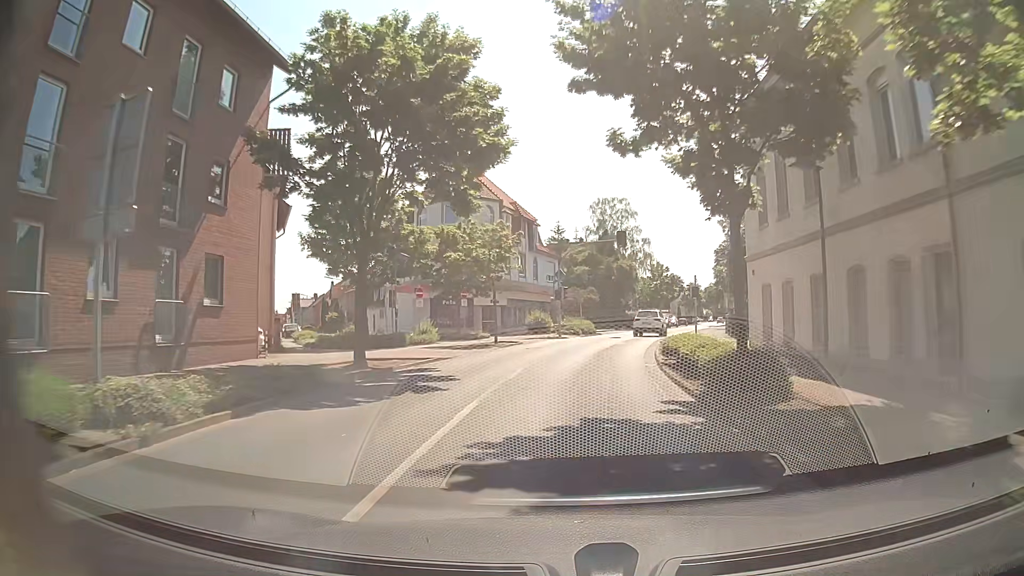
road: secondary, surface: asphalt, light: Day
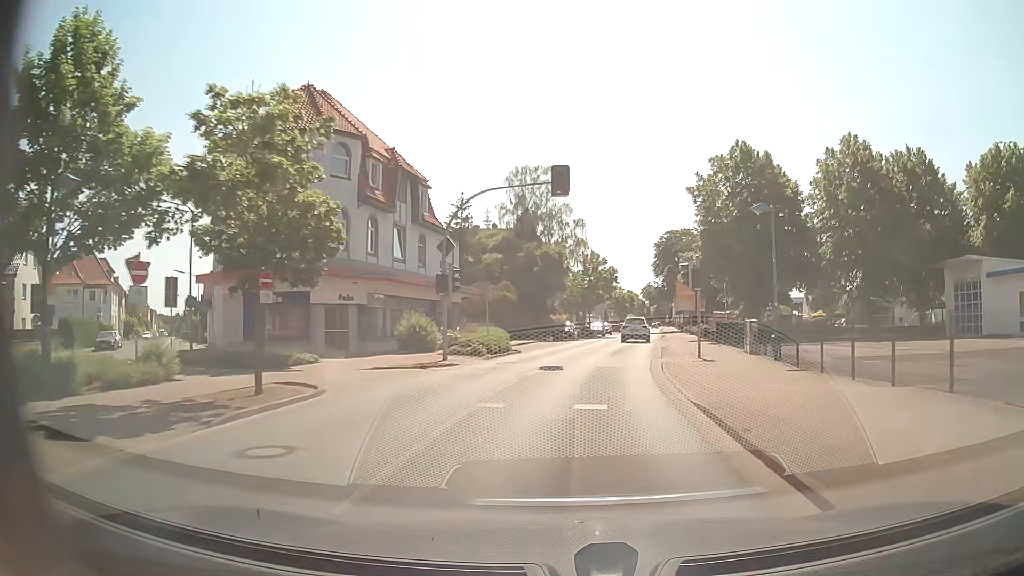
(+1.0, +20.2) m; +7°
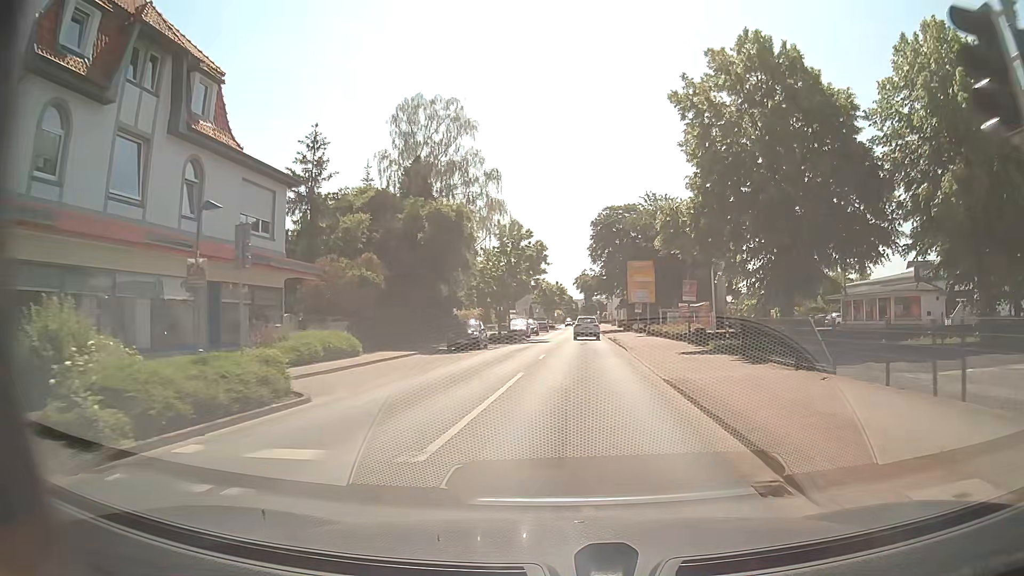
(+1.5, +20.2) m; +7°
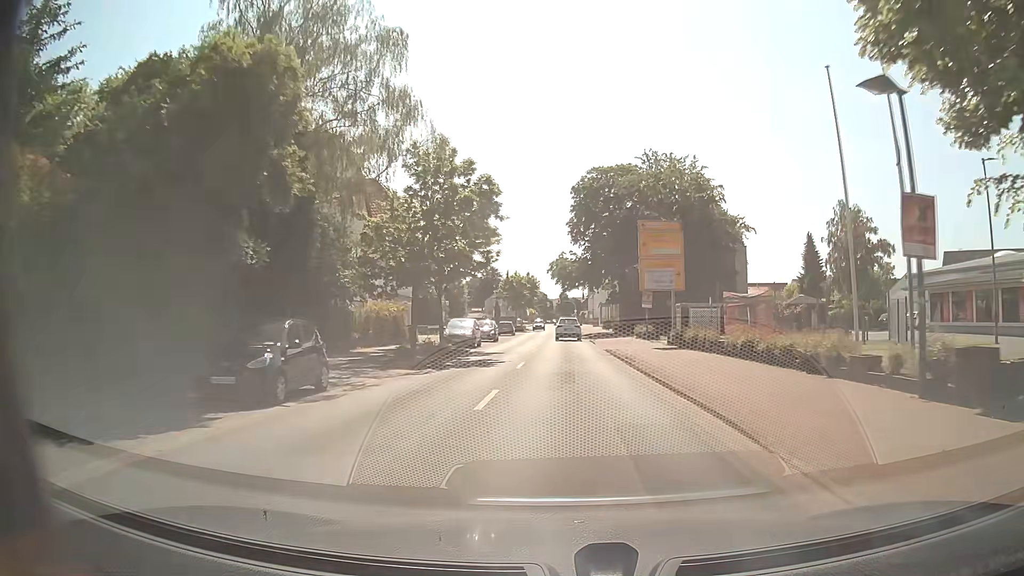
(+0.6, +22.1) m; +2°
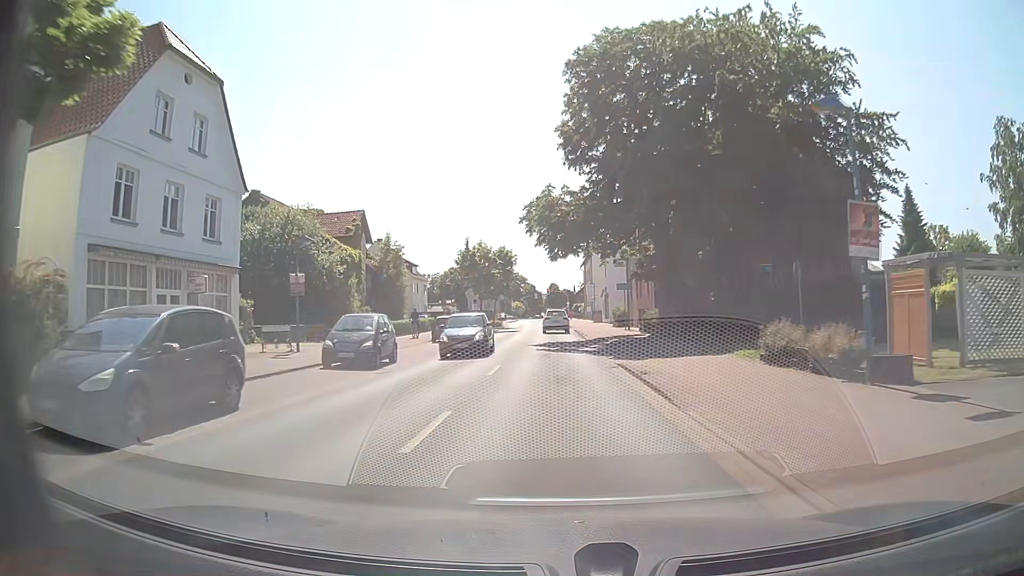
(+0.5, +30.5) m; +1°
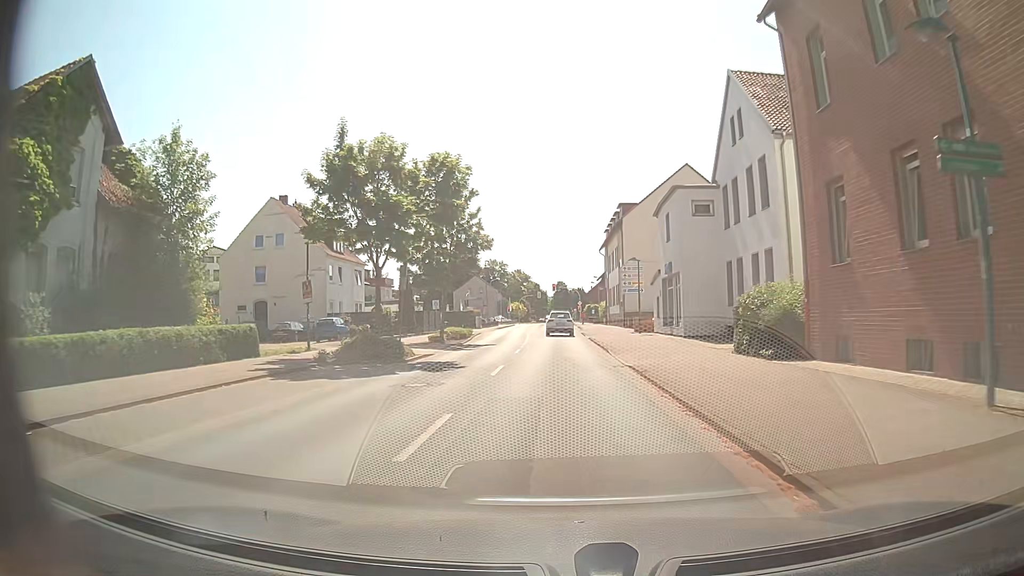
(-0.3, +36.6) m; -1°
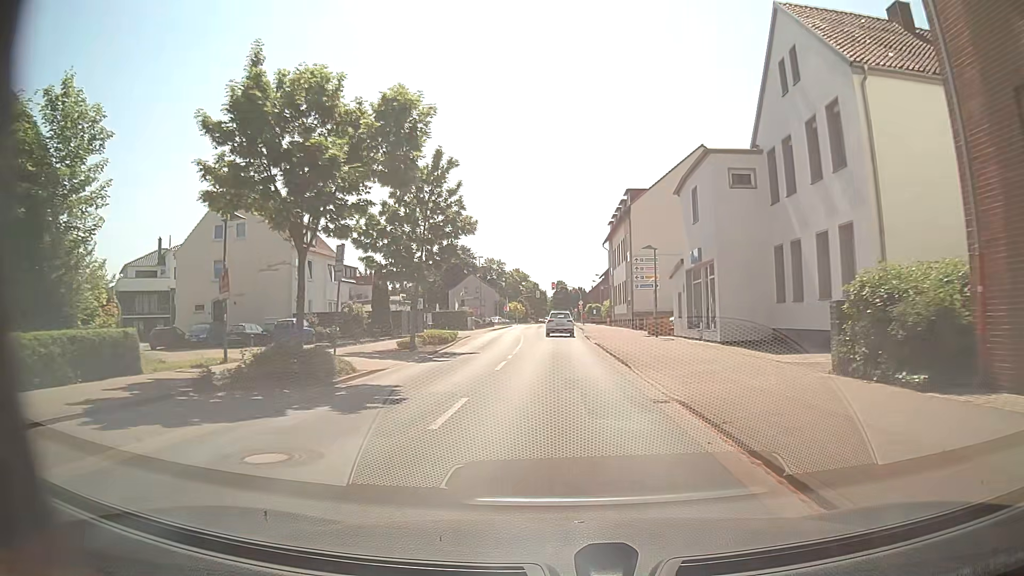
(+0.1, +7.3) m; +1°
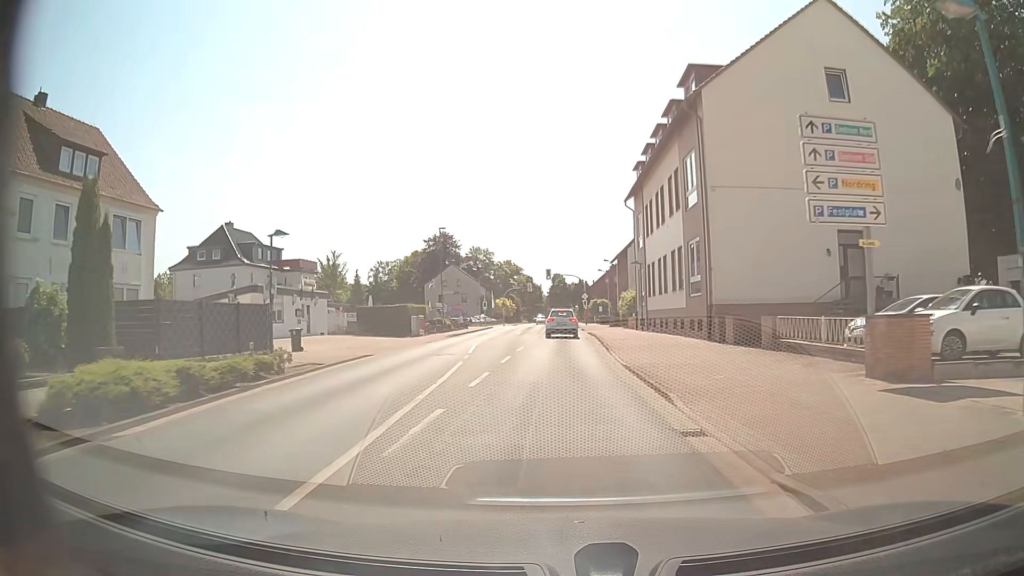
(-0.1, +28.4) m; +1°
(0, +10) (0, +20) (0, +30) (0, +40) (0, +50) (0, +60) (-1, +70) (-1, +80) (-1, +90) (-1, +100) m
